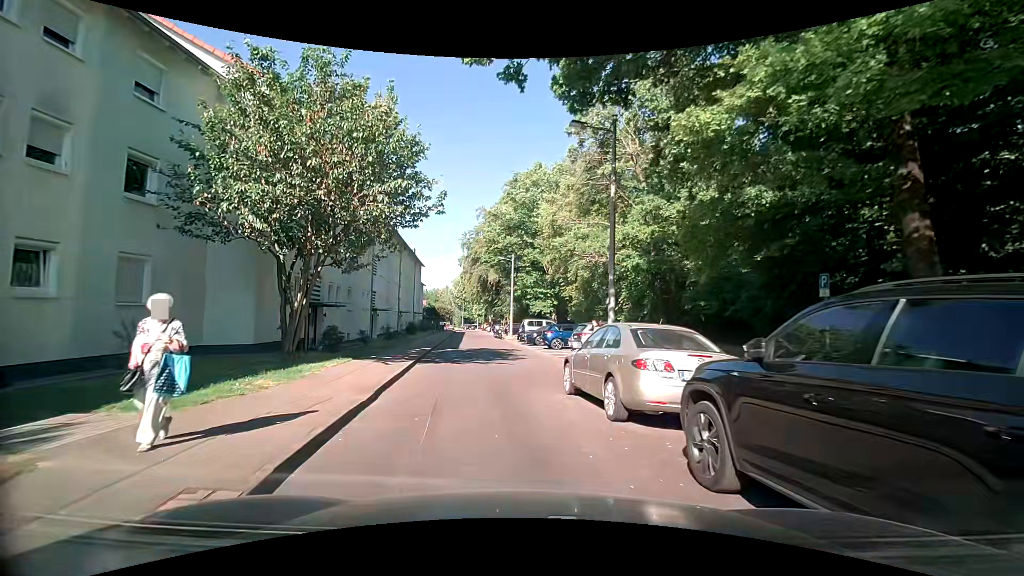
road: residential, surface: asphalt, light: Day
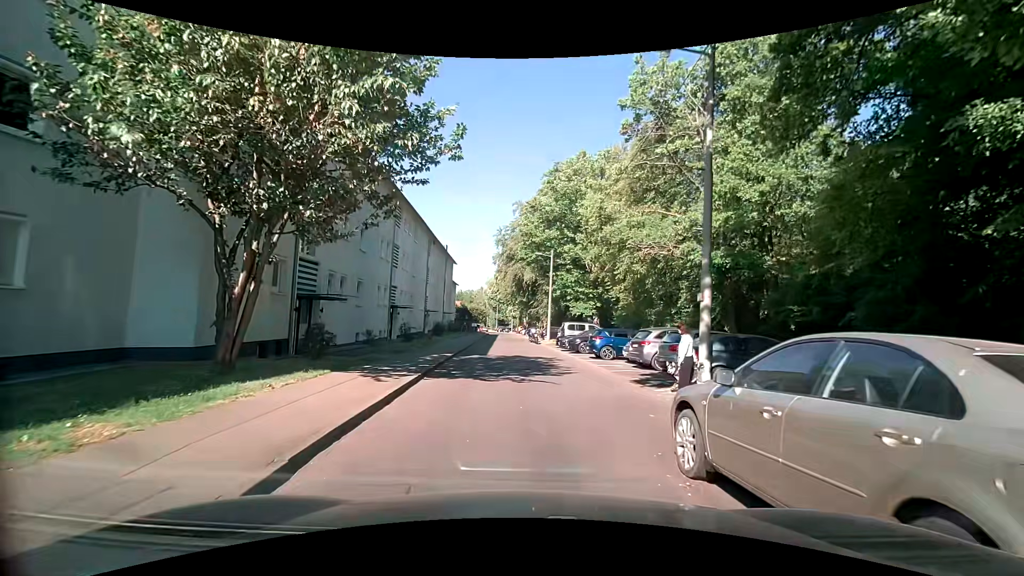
(-0.3, +5.0) m; -3°
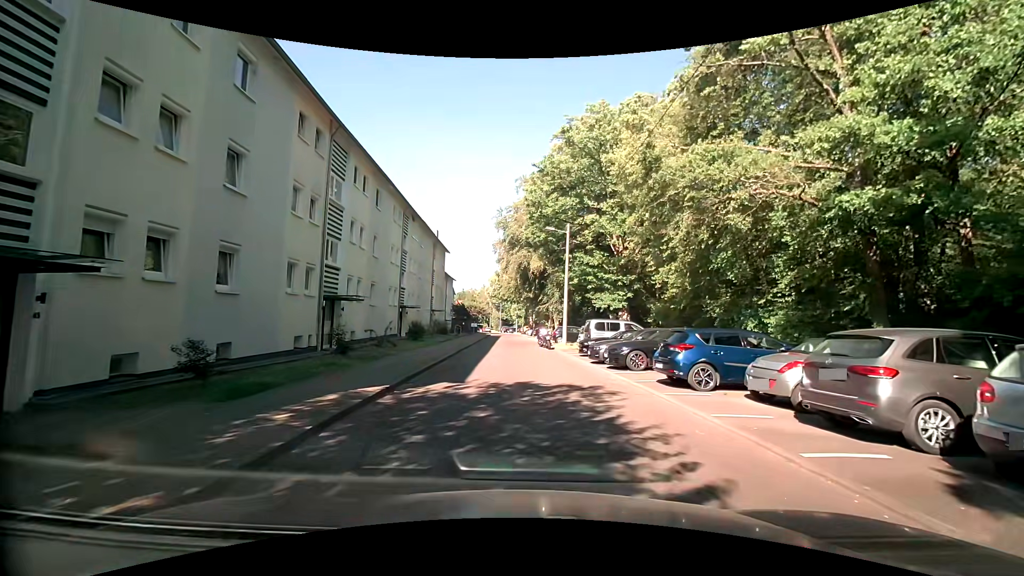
(-0.3, +11.2) m; -1°
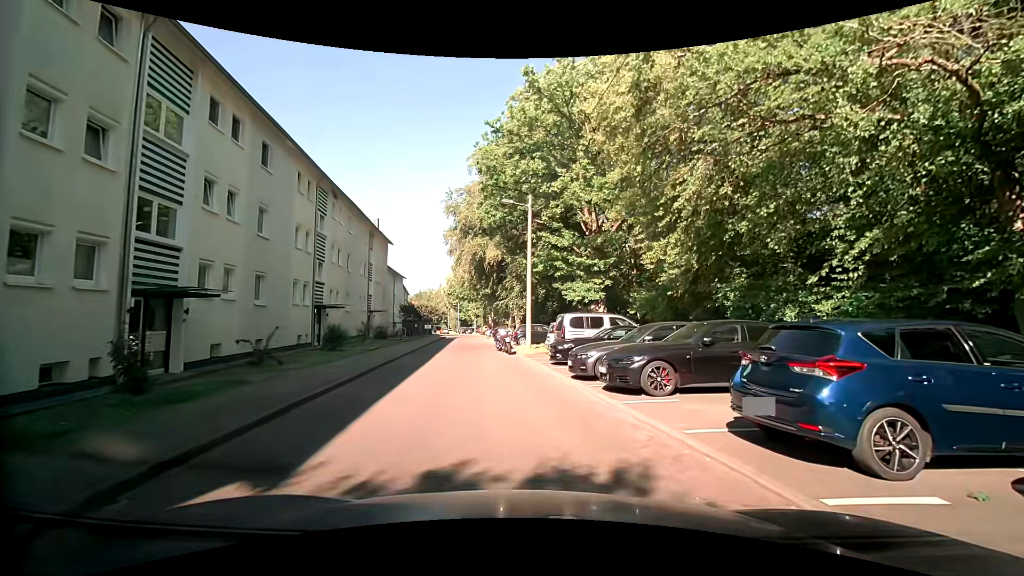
(+0.2, +7.2) m; +4°
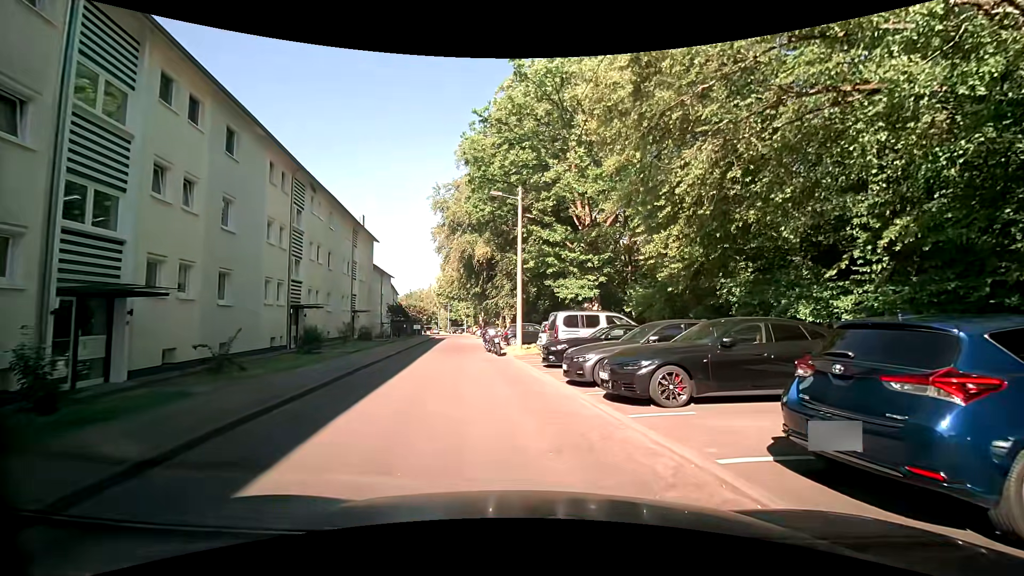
(+0.1, +1.5) m; +1°
